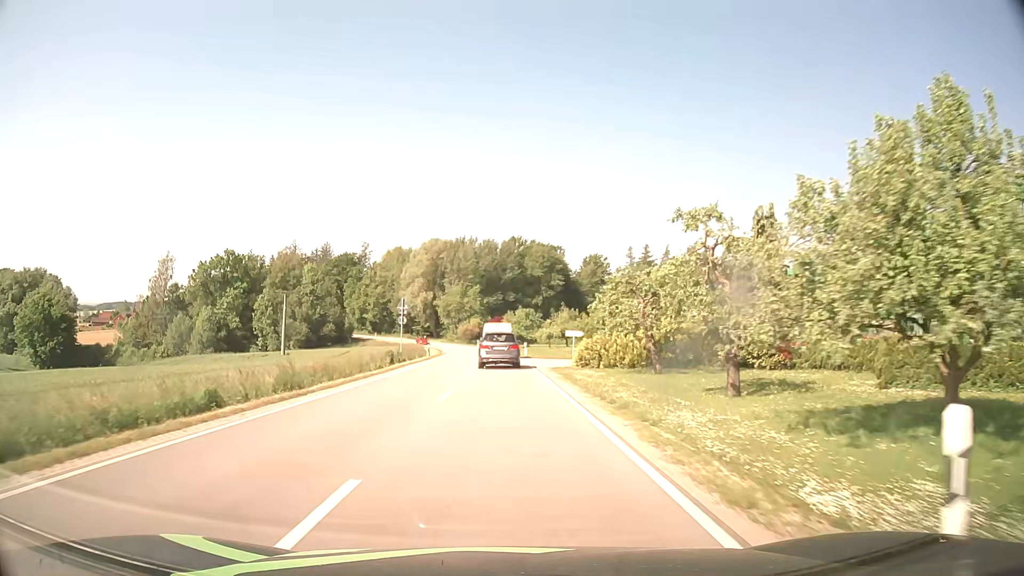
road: secondary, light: Day
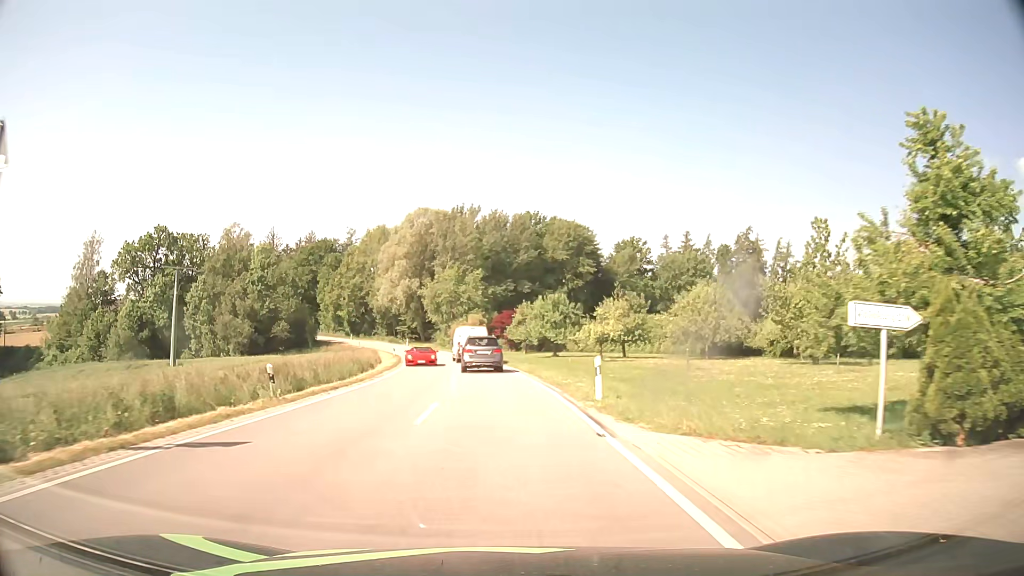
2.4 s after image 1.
(-0.3, +39.2) m; -1°
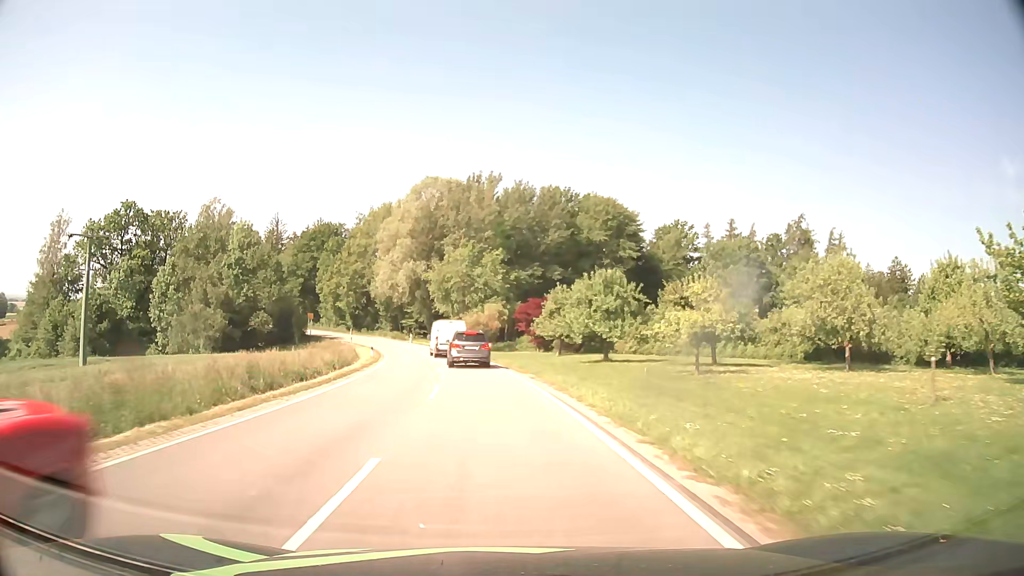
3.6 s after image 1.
(-0.3, +19.6) m; -2°
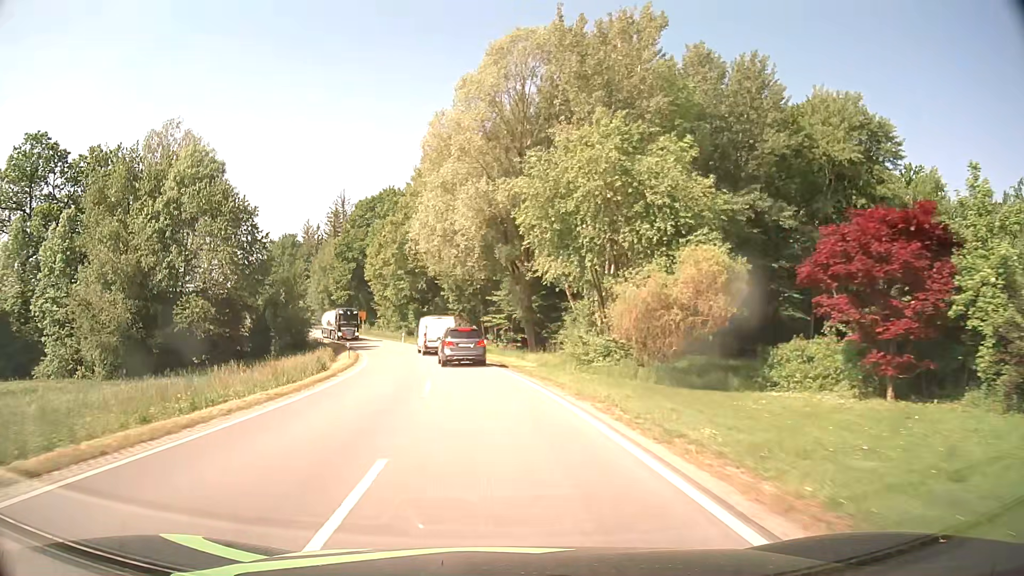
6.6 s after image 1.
(-4.0, +48.0) m; -10°
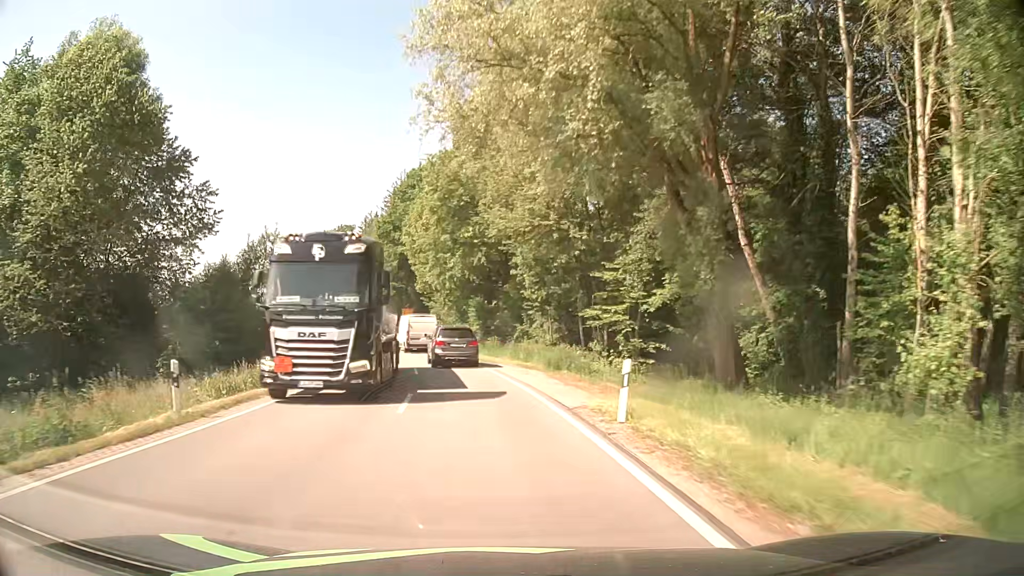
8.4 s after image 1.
(-1.7, +27.4) m; -7°
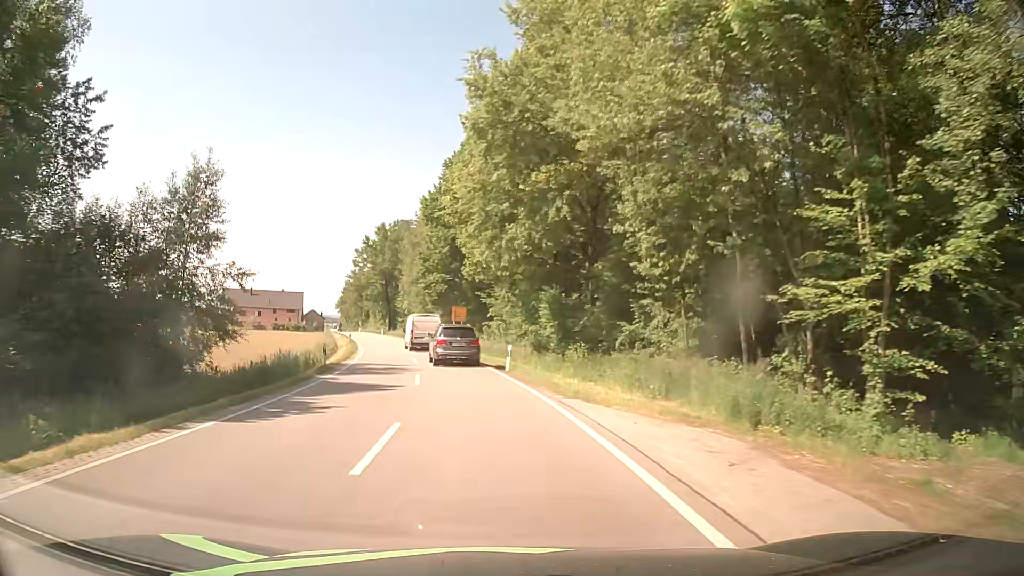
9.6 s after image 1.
(-0.8, +17.7) m; -6°
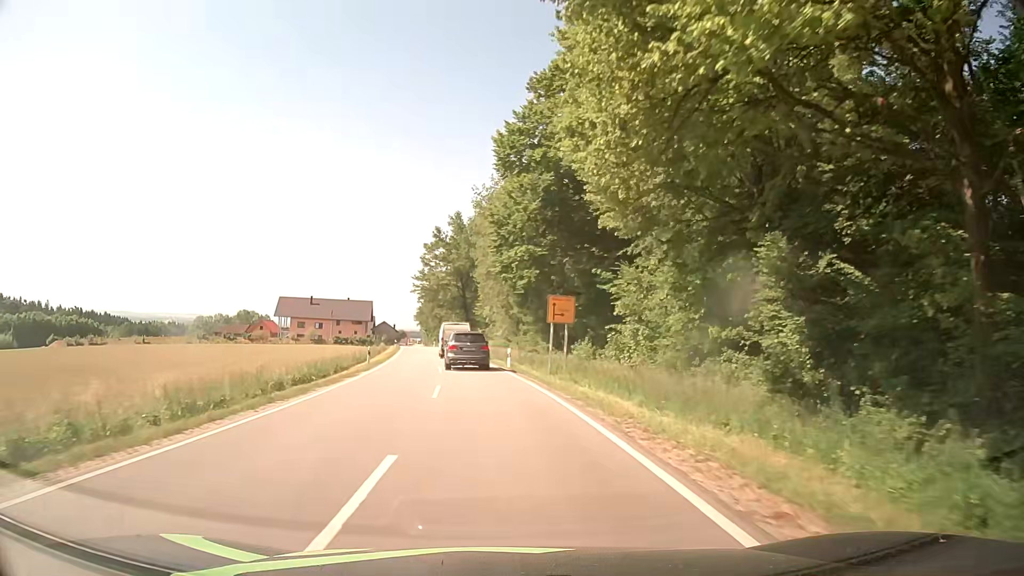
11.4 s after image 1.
(-2.0, +26.3) m; -8°
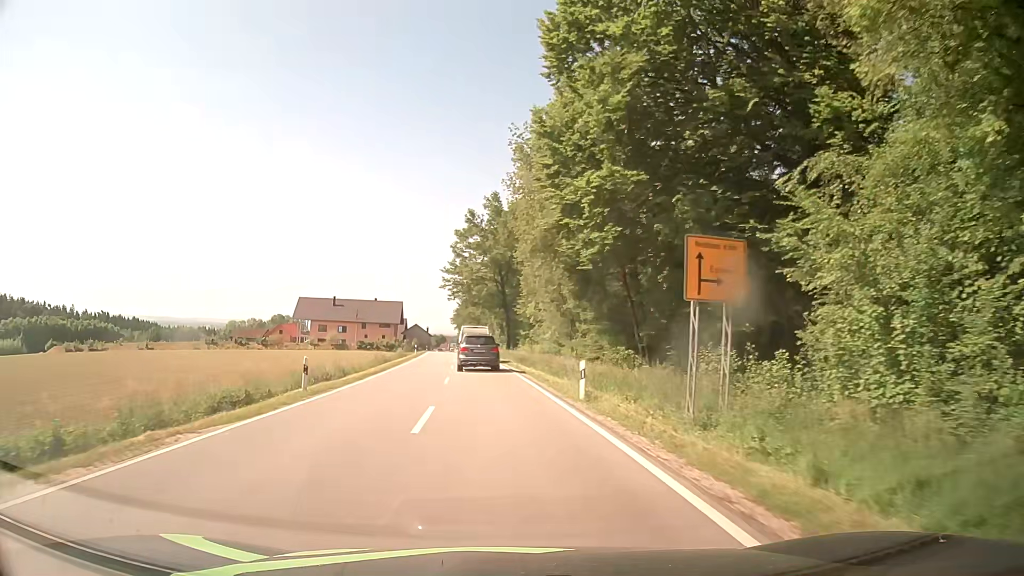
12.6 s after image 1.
(-0.6, +18.0) m; -3°
(0, +10) (-1, +20) (-1, +30) (-2, +40) (-3, +50) (-4, +60) (-5, +70) (-6, +80) (-7, +90) (-8, +100) m
